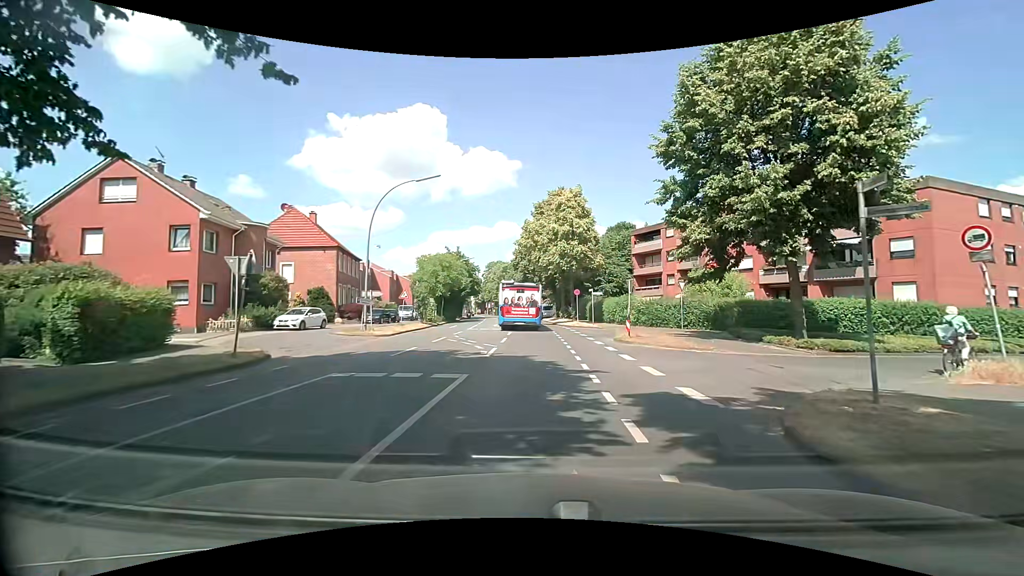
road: secondary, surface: asphalt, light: Day
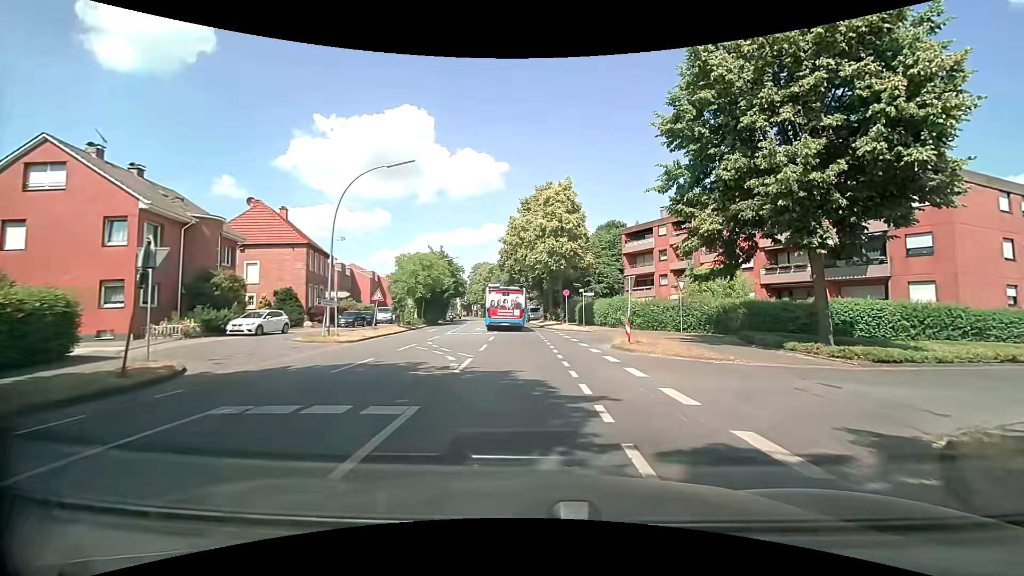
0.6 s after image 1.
(+0.1, +3.1) m; +3°
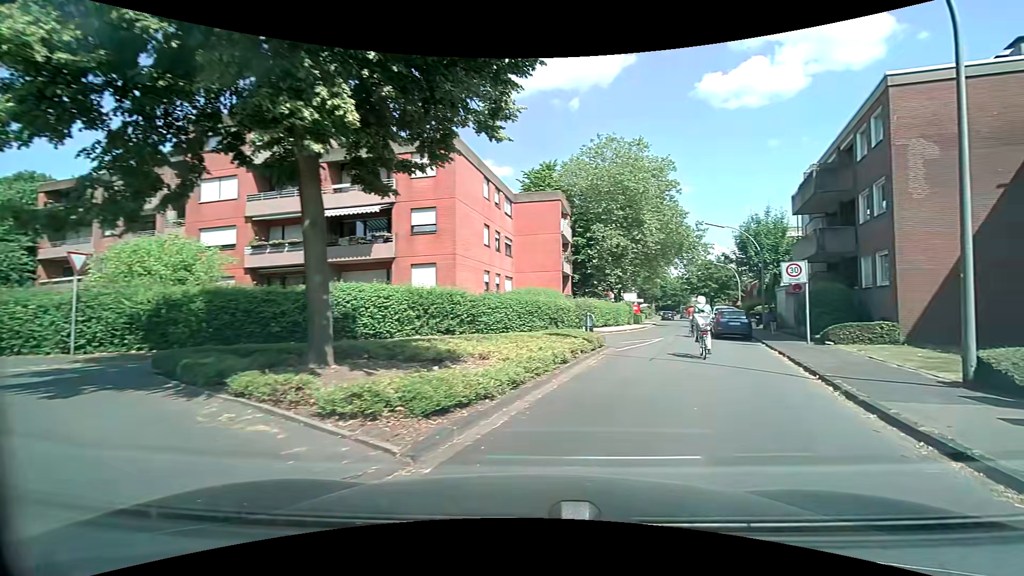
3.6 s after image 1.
(+4.2, +11.4) m; +50°
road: residential
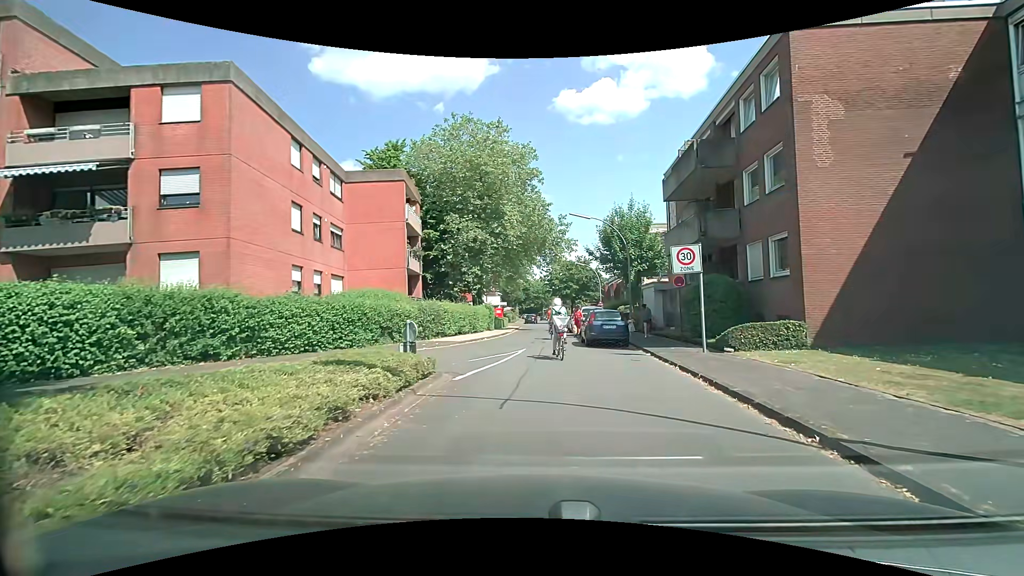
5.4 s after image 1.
(+1.3, +6.4) m; +17°
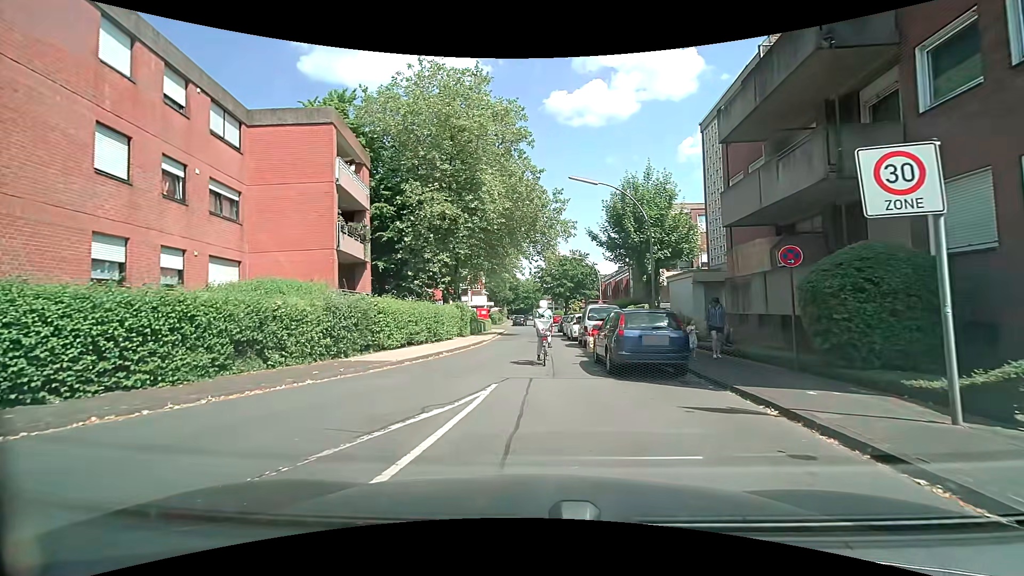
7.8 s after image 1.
(+0.2, +9.4) m; 0°
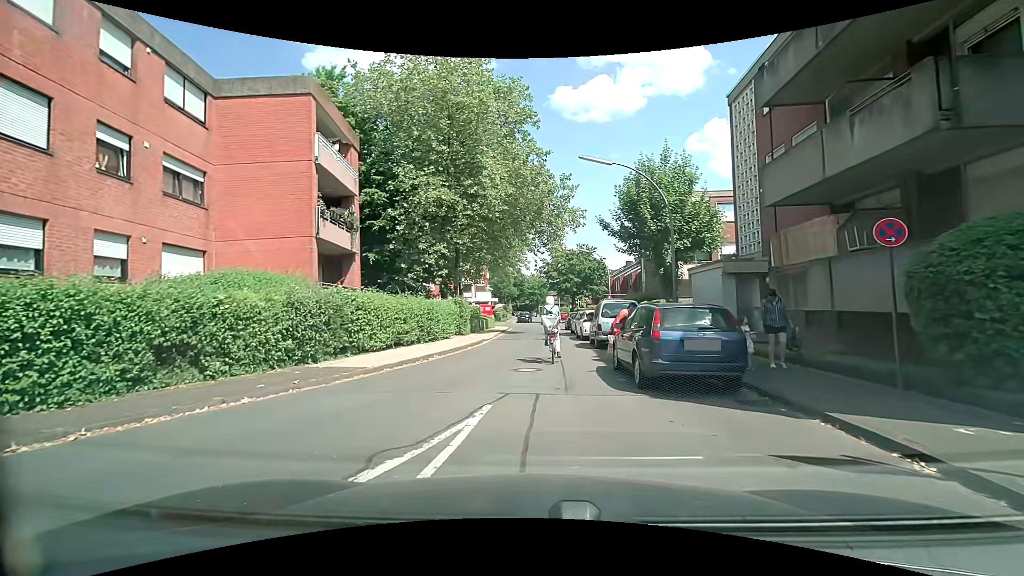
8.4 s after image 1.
(0.0, +2.6) m; -1°
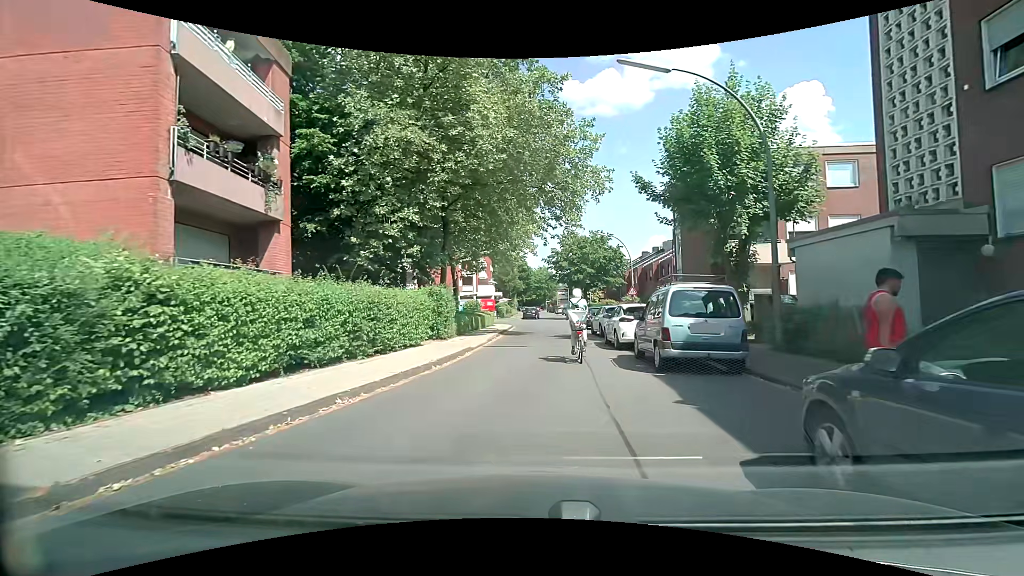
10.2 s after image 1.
(+0.1, +8.1) m; +1°
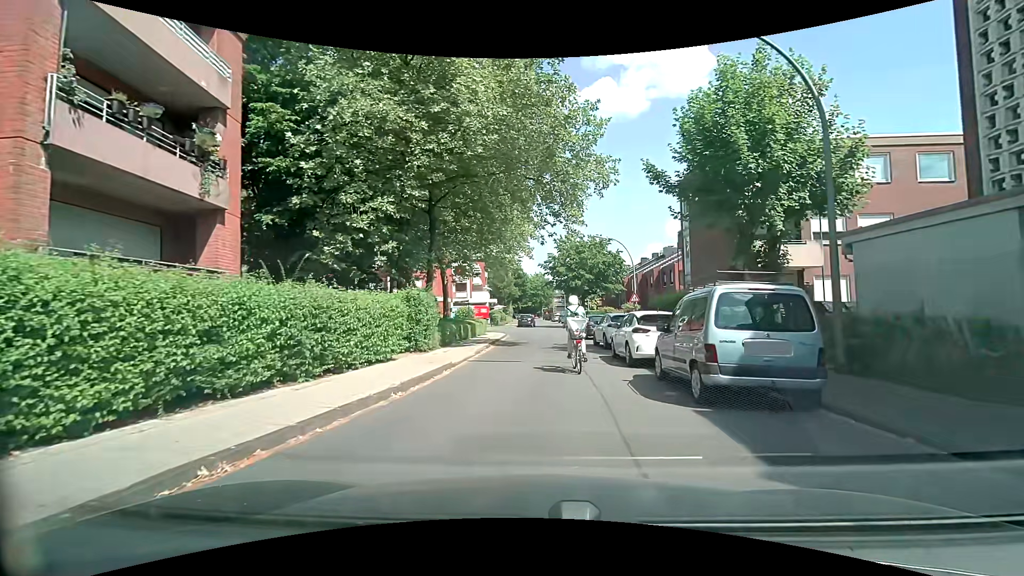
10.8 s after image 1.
(0.0, +2.8) m; -1°
